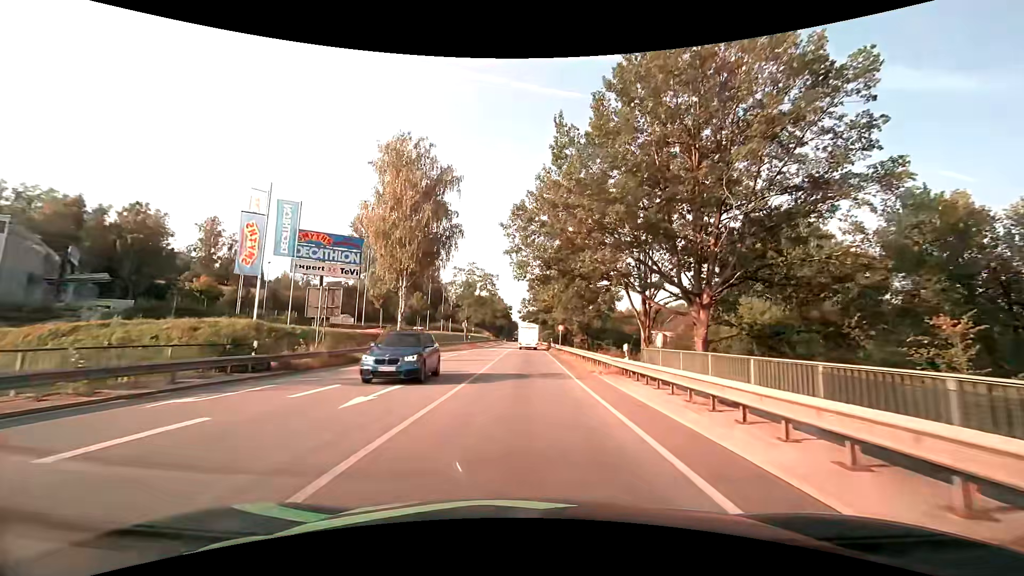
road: primary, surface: asphalt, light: Day
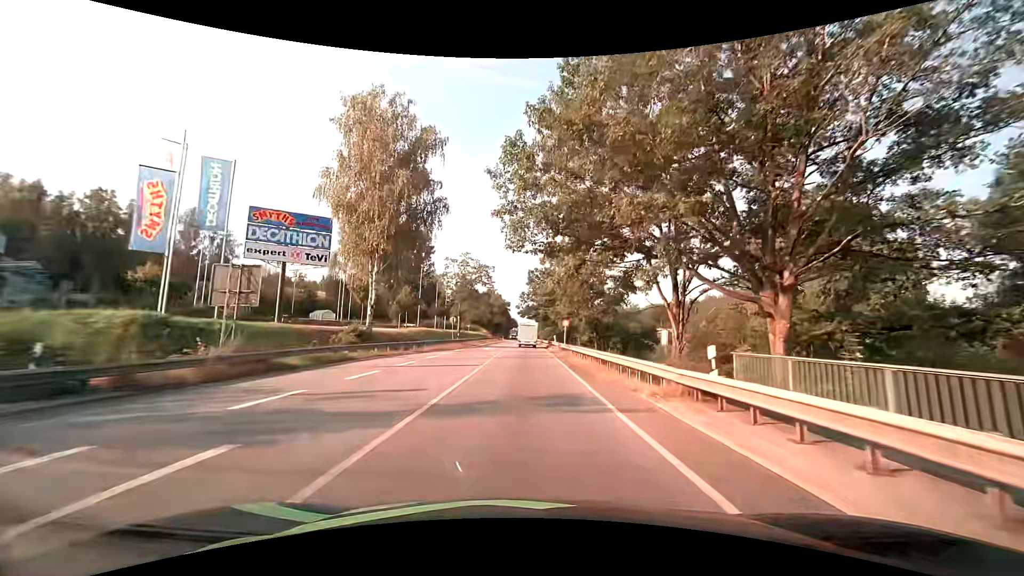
(0.0, +8.2) m; 0°
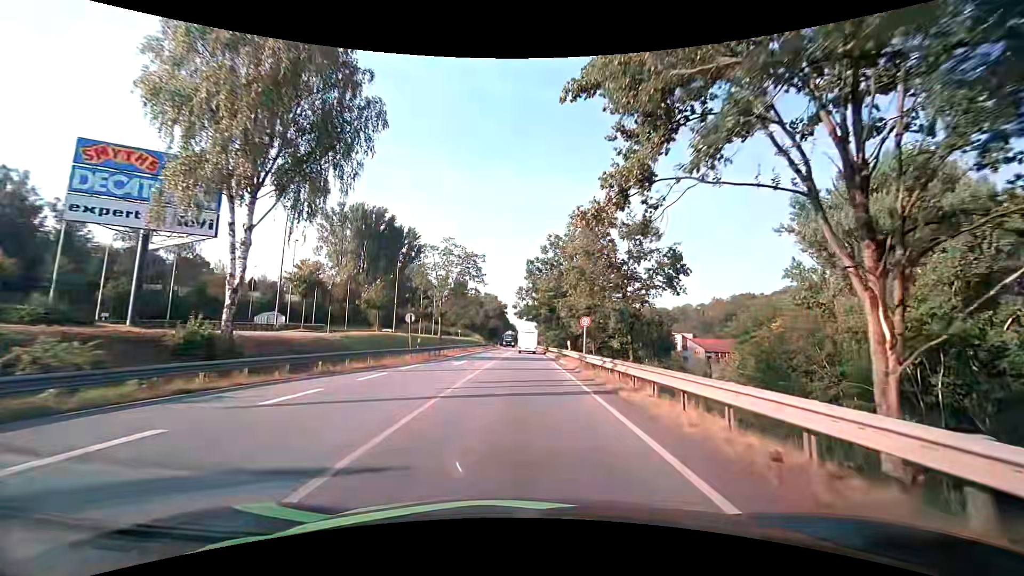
(0.0, +16.6) m; 0°
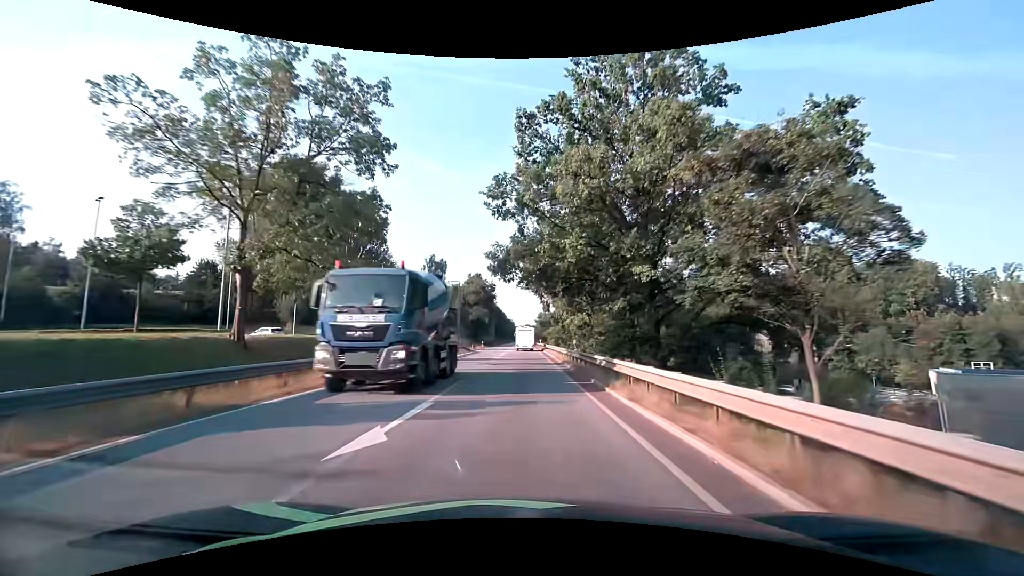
(+0.1, +44.7) m; 0°
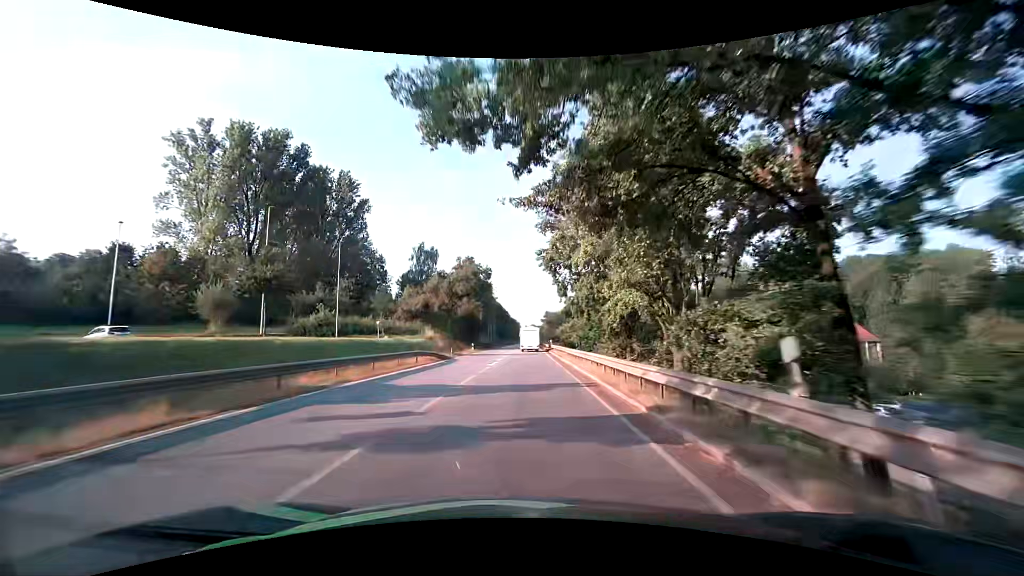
(-0.1, +20.7) m; -1°
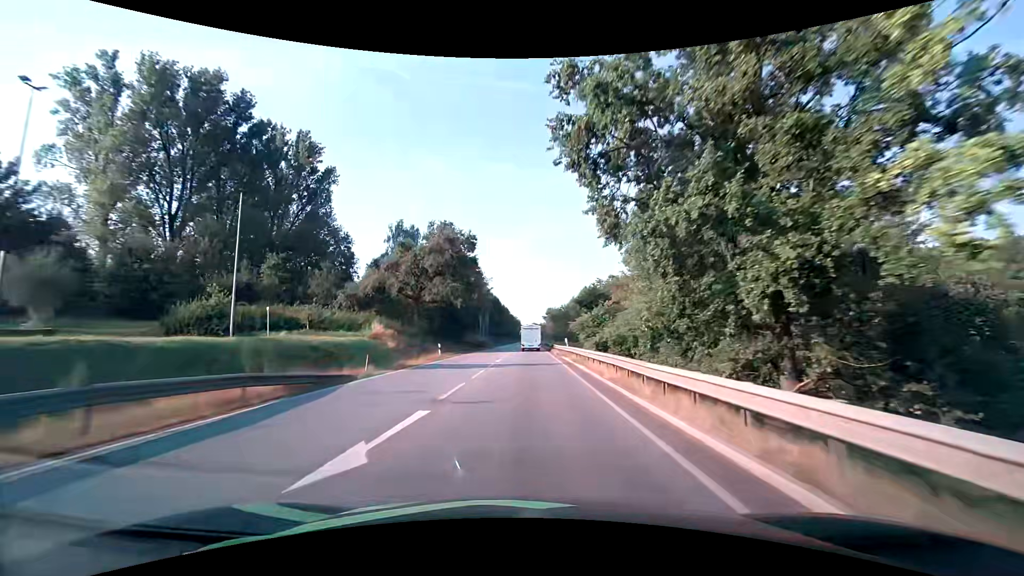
(+0.1, +21.8) m; 0°
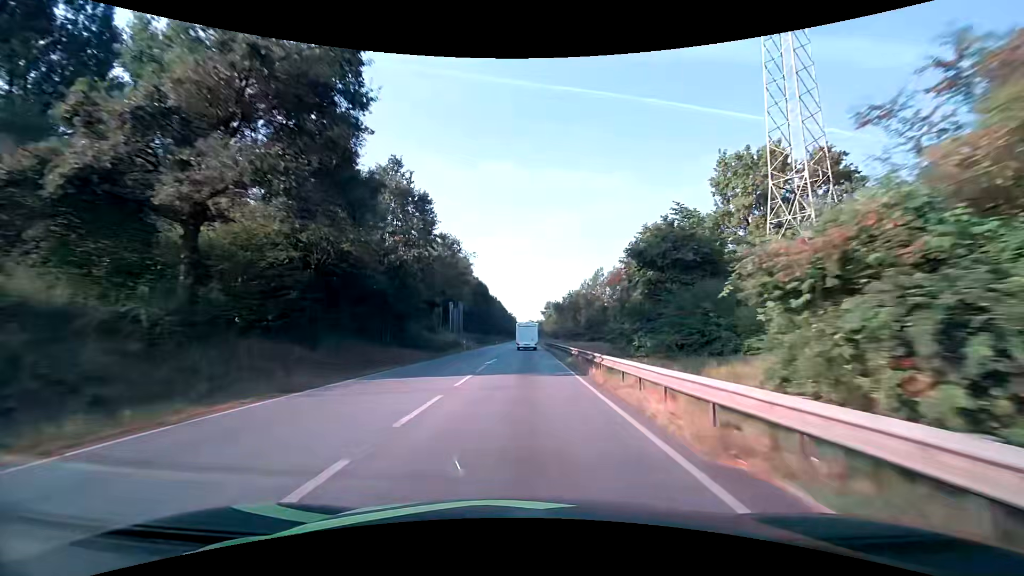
(+0.1, +33.2) m; 0°
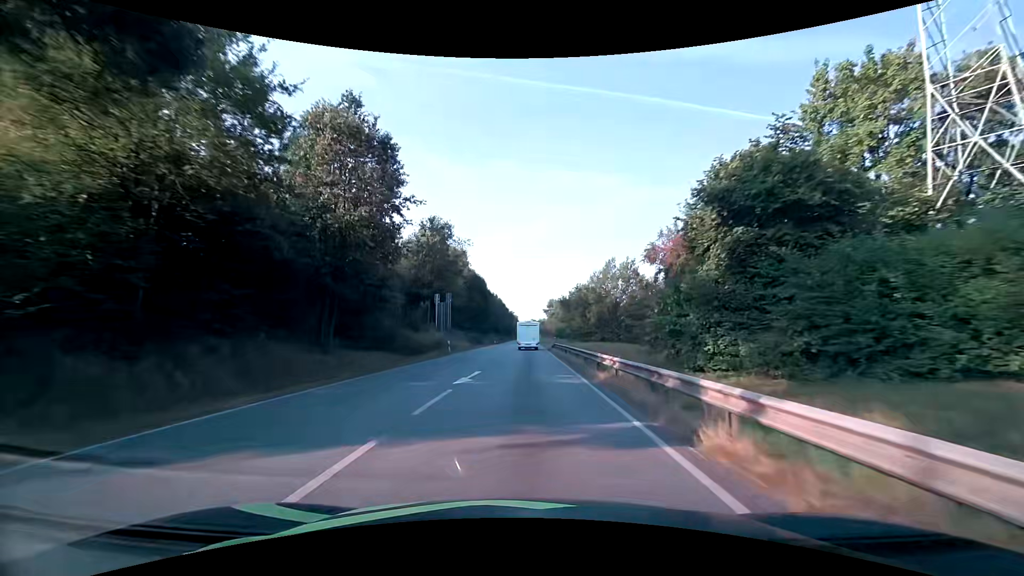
(0.0, +10.8) m; 0°
(0, +10) (0, +20) (0, +30) (0, +40) (0, +50) (0, +60) (0, +70) (0, +80) (0, +90) (0, +100) m
